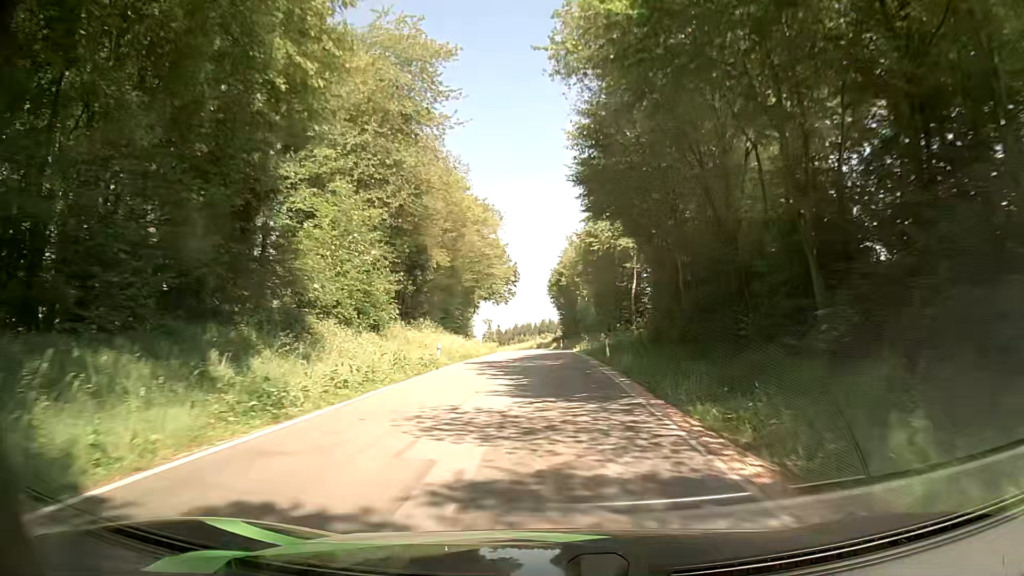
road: tertiary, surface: asphalt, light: Day
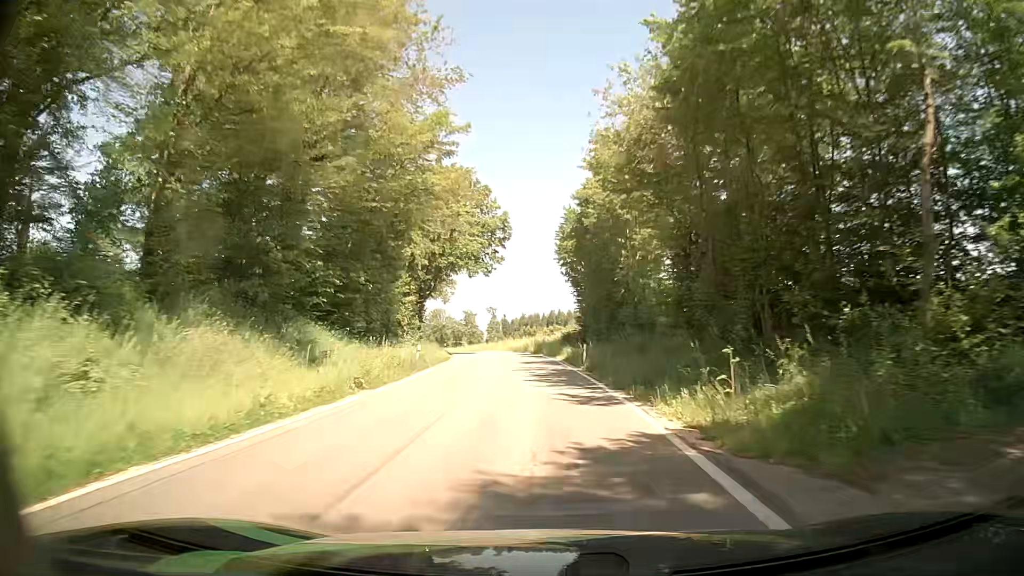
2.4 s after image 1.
(+0.1, +38.0) m; 0°
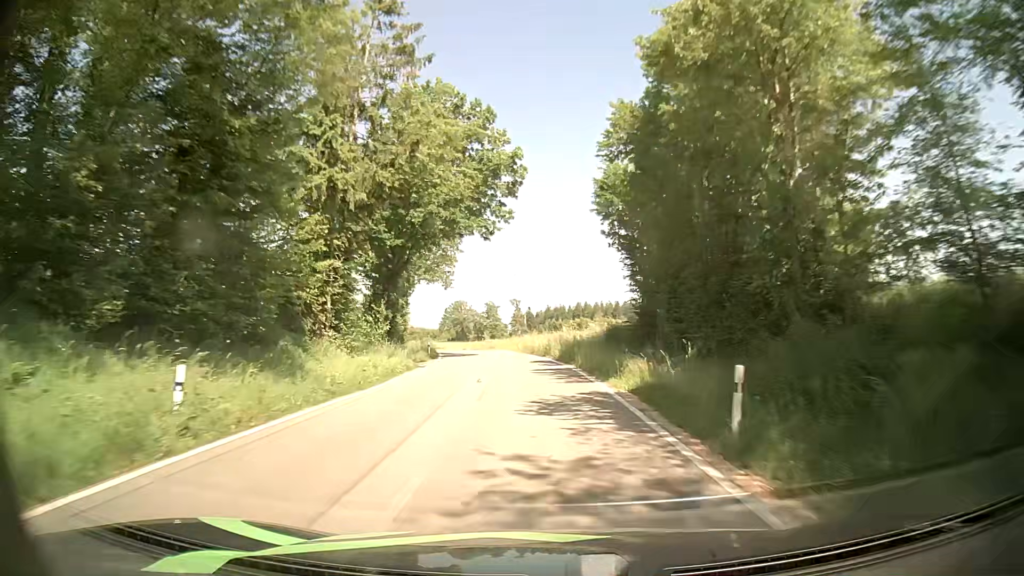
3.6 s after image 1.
(-0.5, +19.7) m; -3°
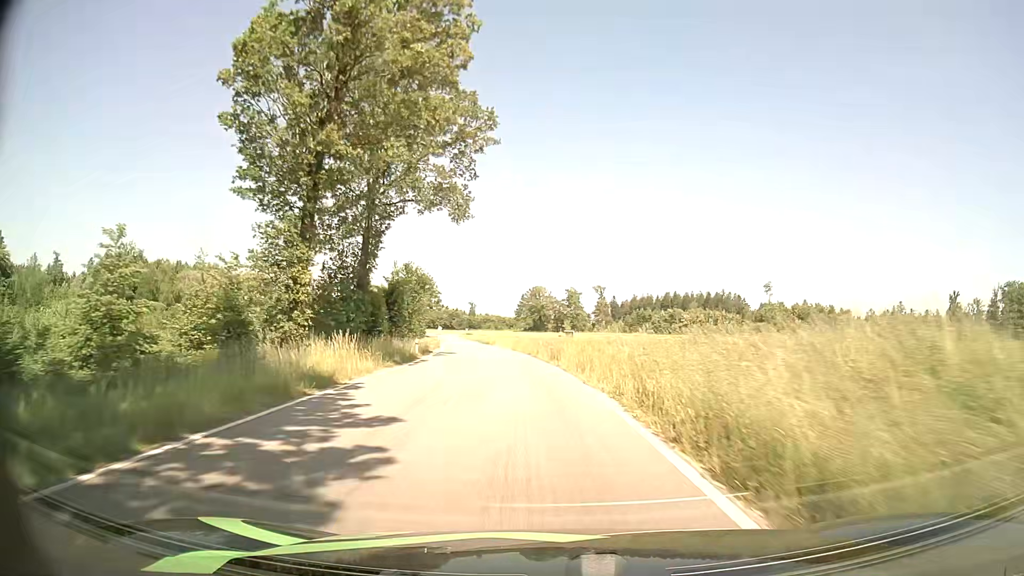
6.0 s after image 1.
(-2.0, +40.0) m; -6°
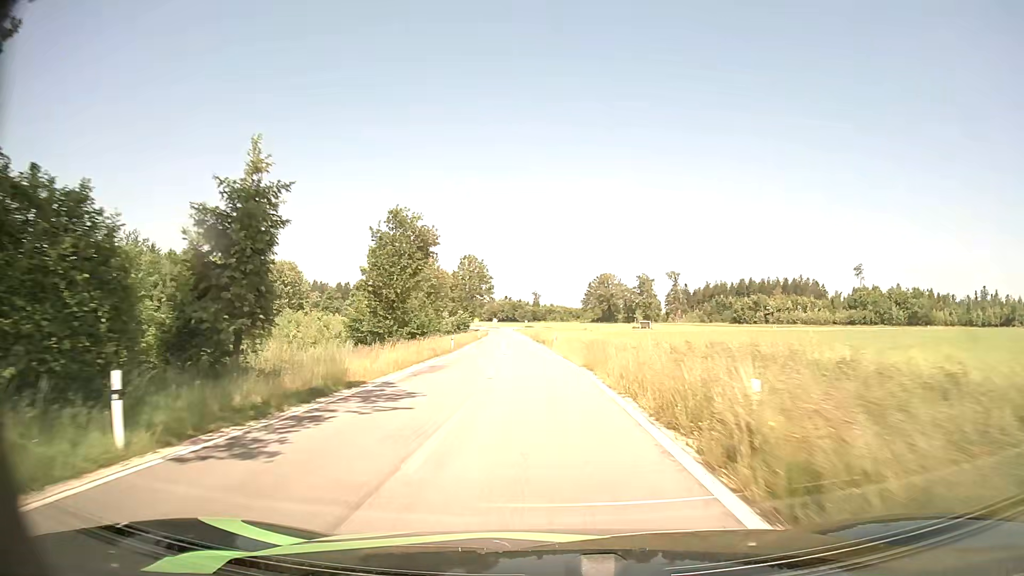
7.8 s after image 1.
(-1.7, +30.2) m; -6°
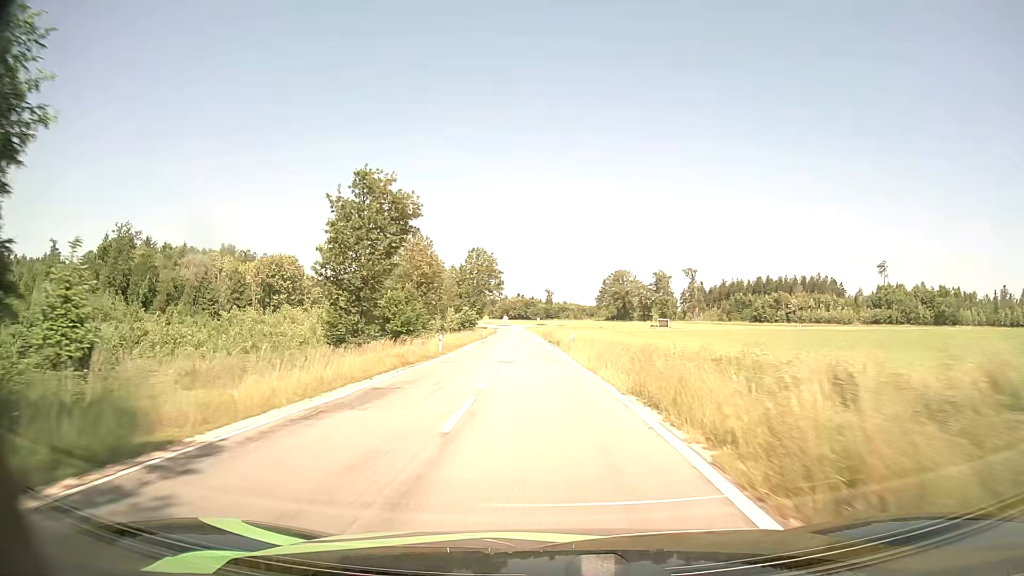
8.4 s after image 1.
(-0.1, +9.9) m; -2°
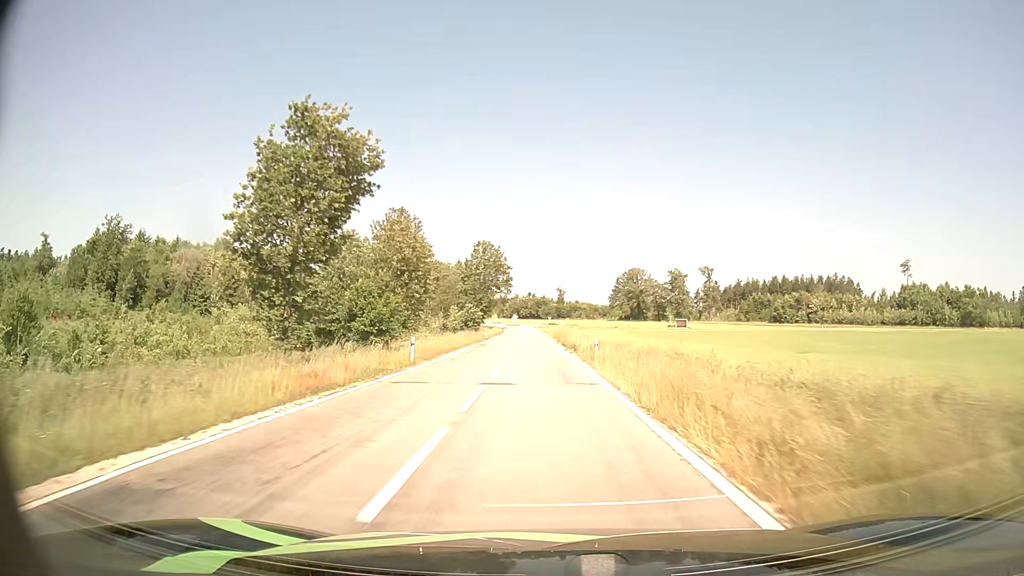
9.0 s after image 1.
(0.0, +9.9) m; 0°
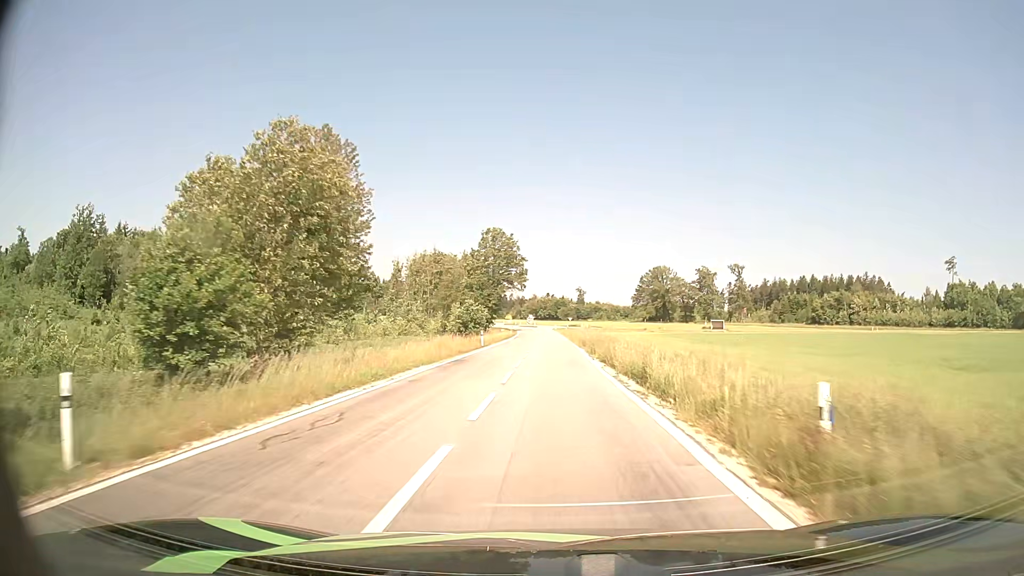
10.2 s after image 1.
(-0.3, +19.7) m; -2°
(0, +10) (0, +20) (0, +30) (0, +40) (0, +50) (0, +60) (0, +70) (0, +80) (0, +90) (0, +100) m
